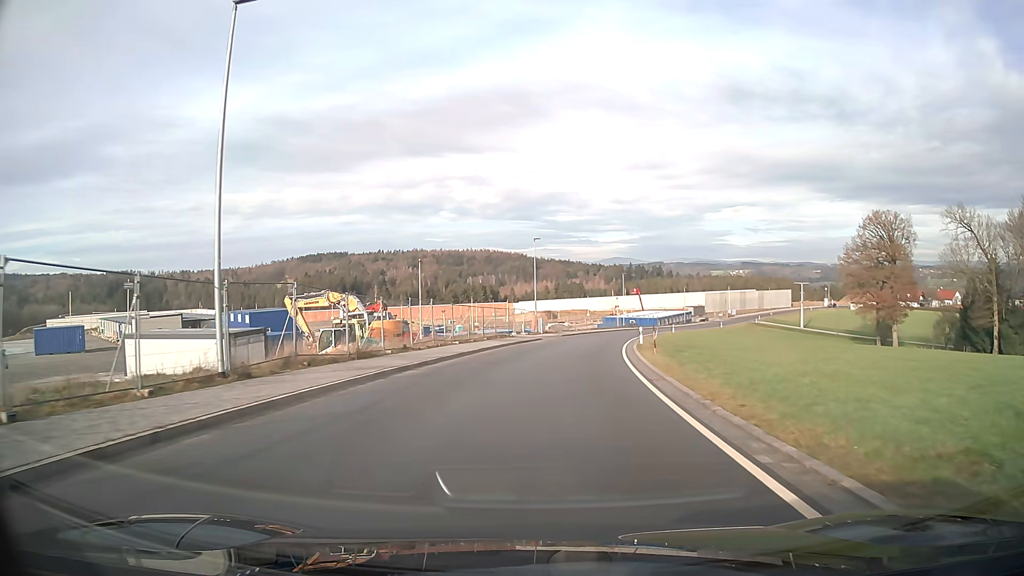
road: unclassified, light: Day
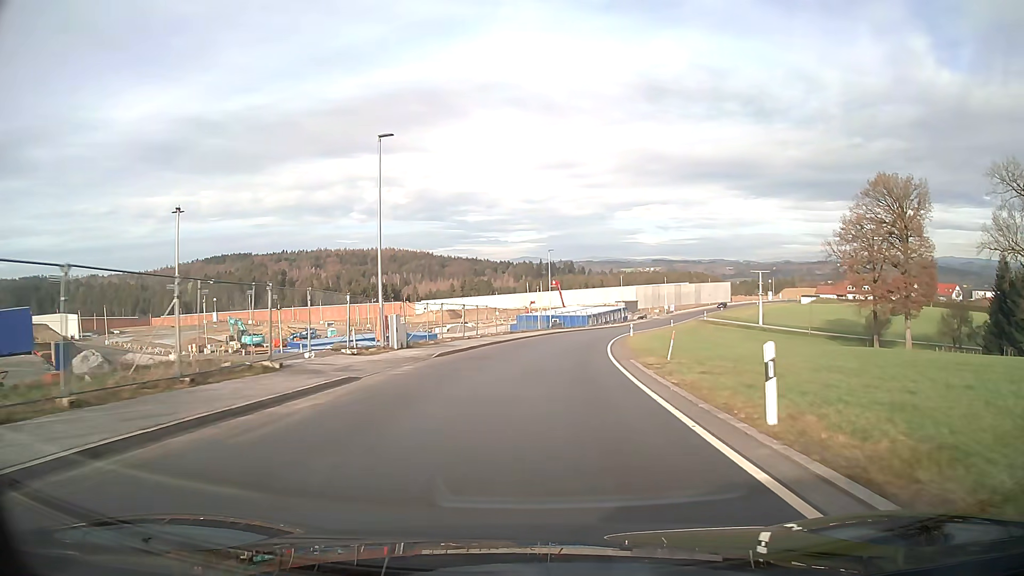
(+2.3, +32.9) m; +8°
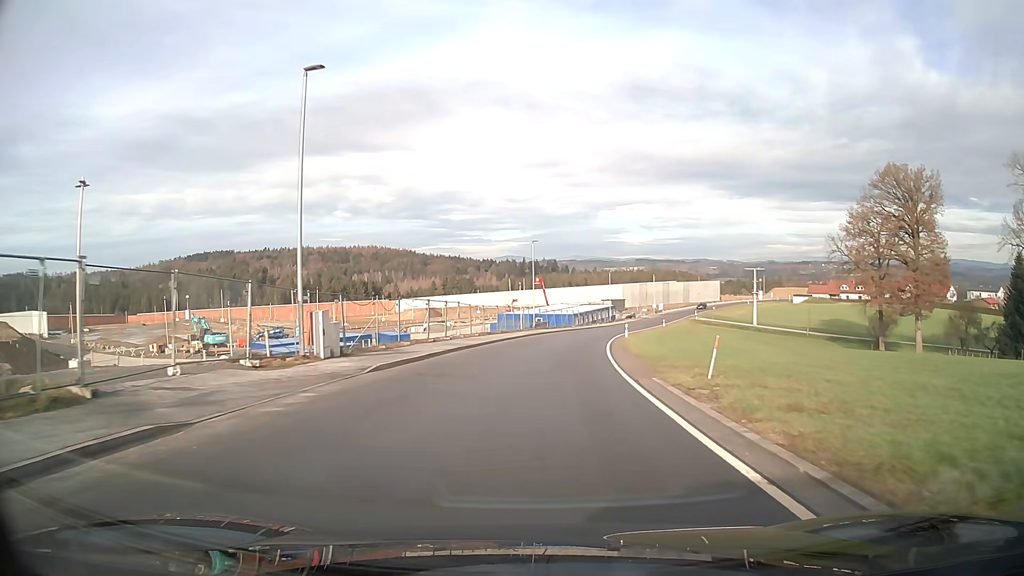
(+0.1, +7.3) m; +2°
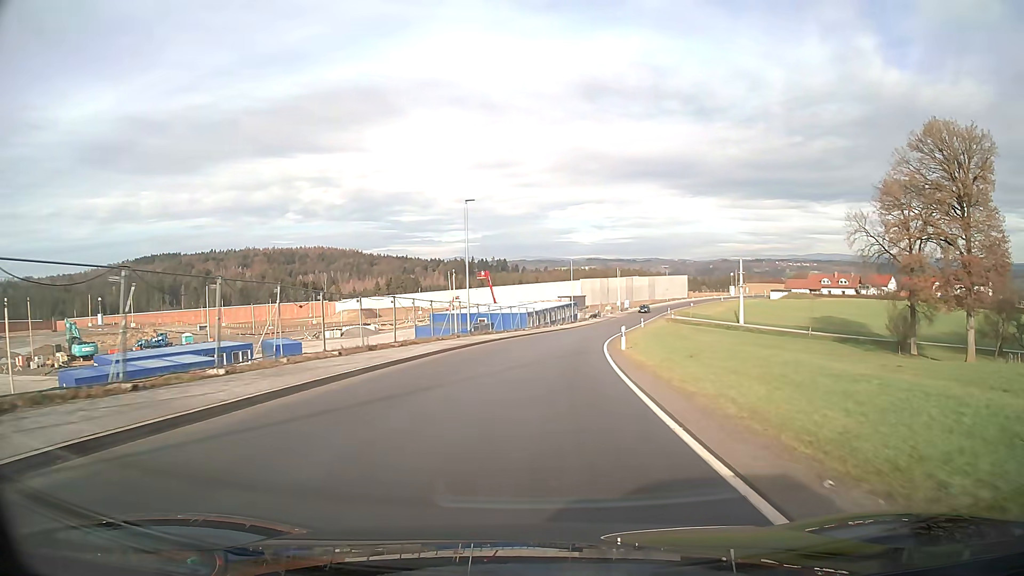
(+0.8, +22.1) m; +4°
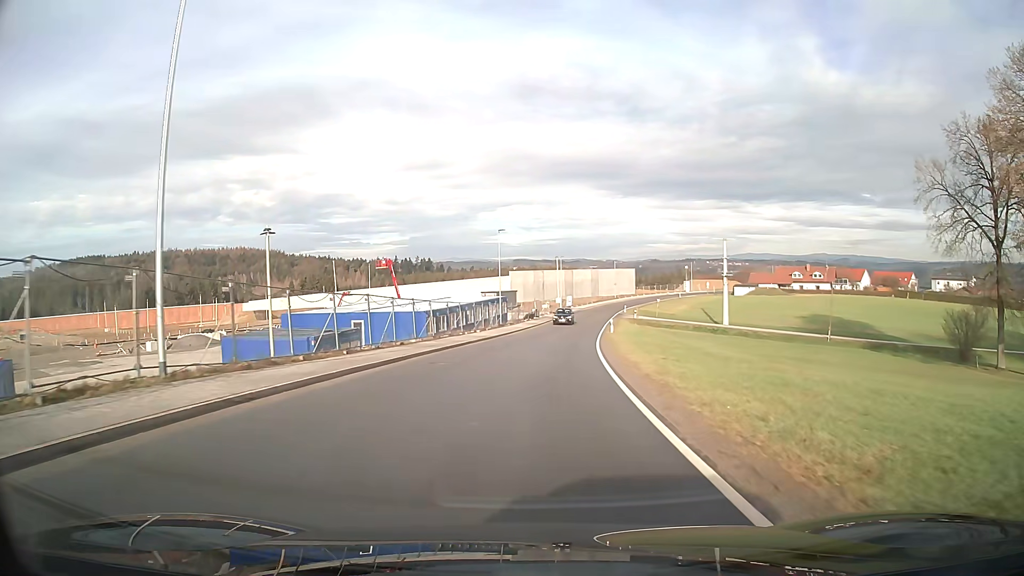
(+1.6, +29.6) m; +6°
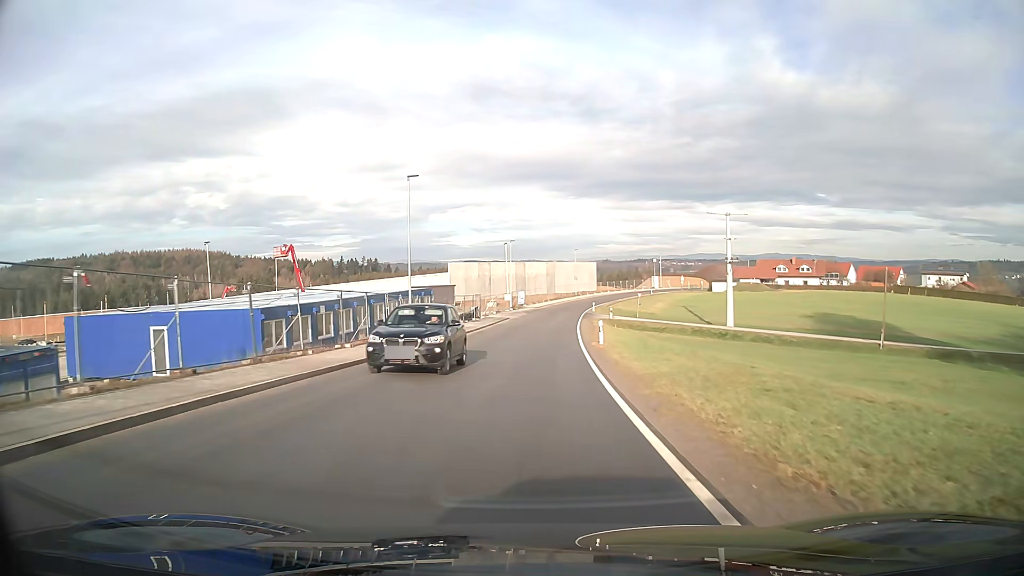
(+0.7, +22.4) m; +3°
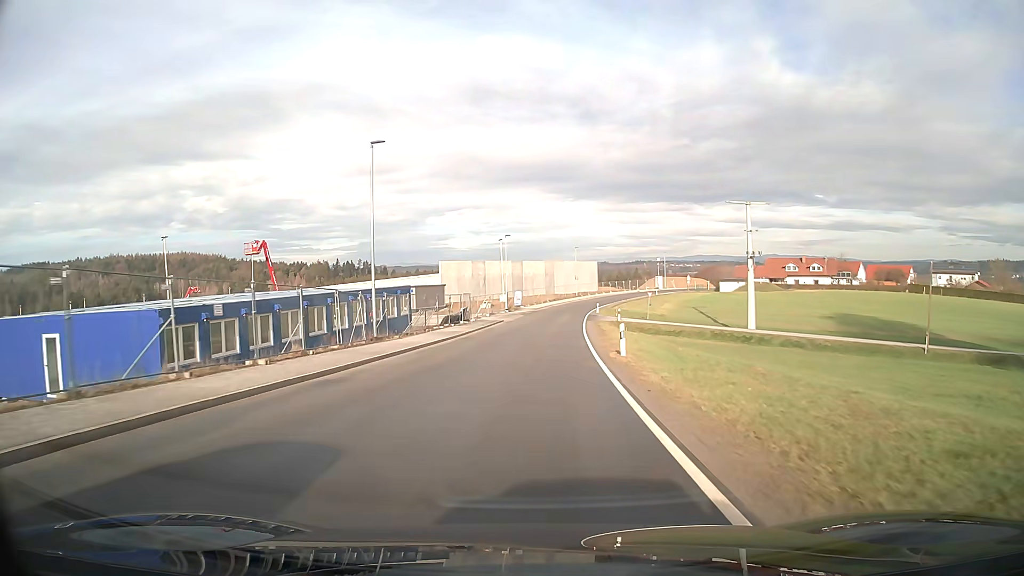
(0.0, +7.5) m; +1°
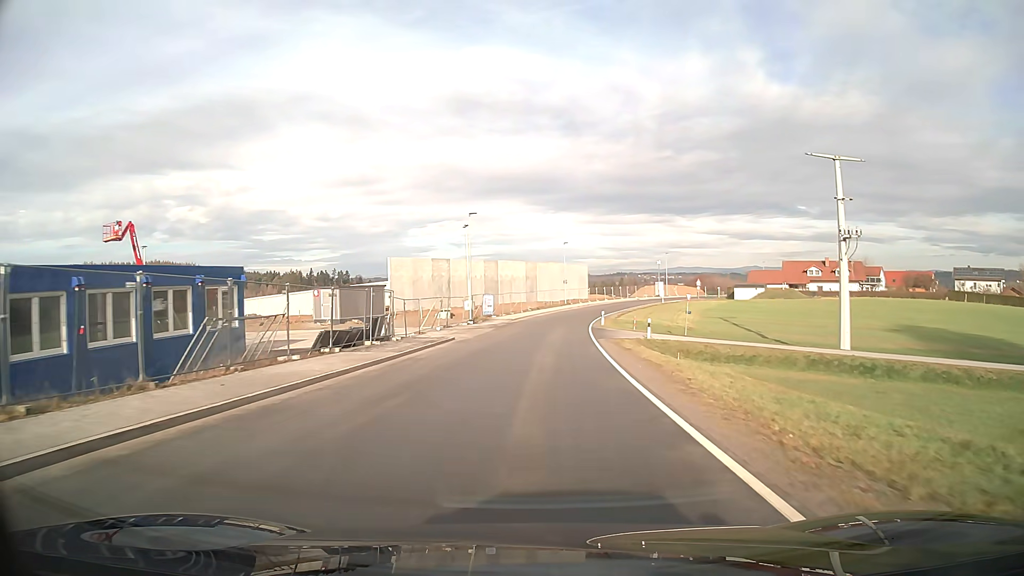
(+0.3, +22.5) m; +2°
(0, +10) (0, +20) (+1, +30) (+2, +40) (+3, +50) (+4, +60) (+6, +70) (+8, +79) (+12, +89) (+16, +98) m
